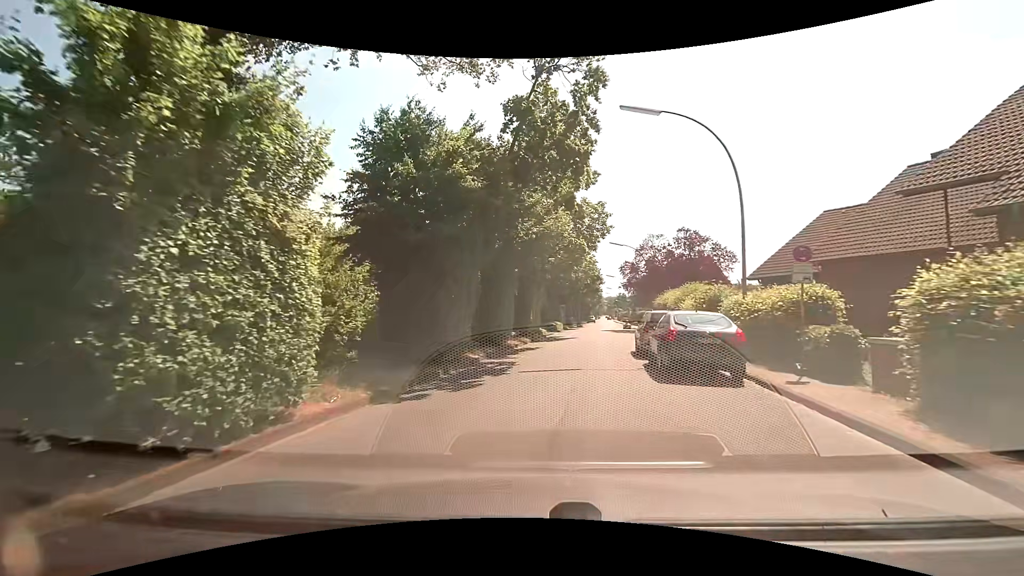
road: secondary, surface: asphalt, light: Day
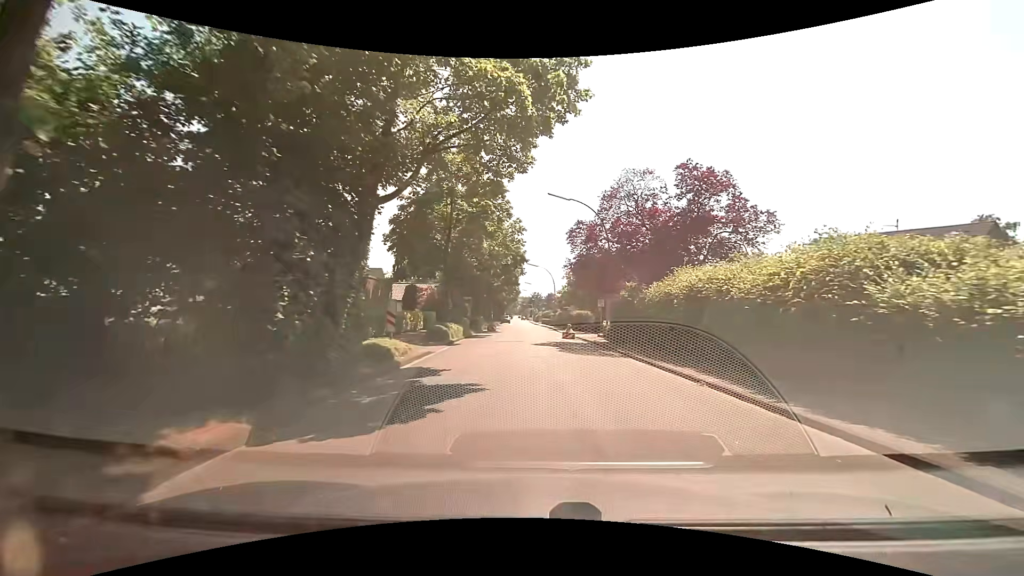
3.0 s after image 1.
(+1.6, +22.1) m; +10°
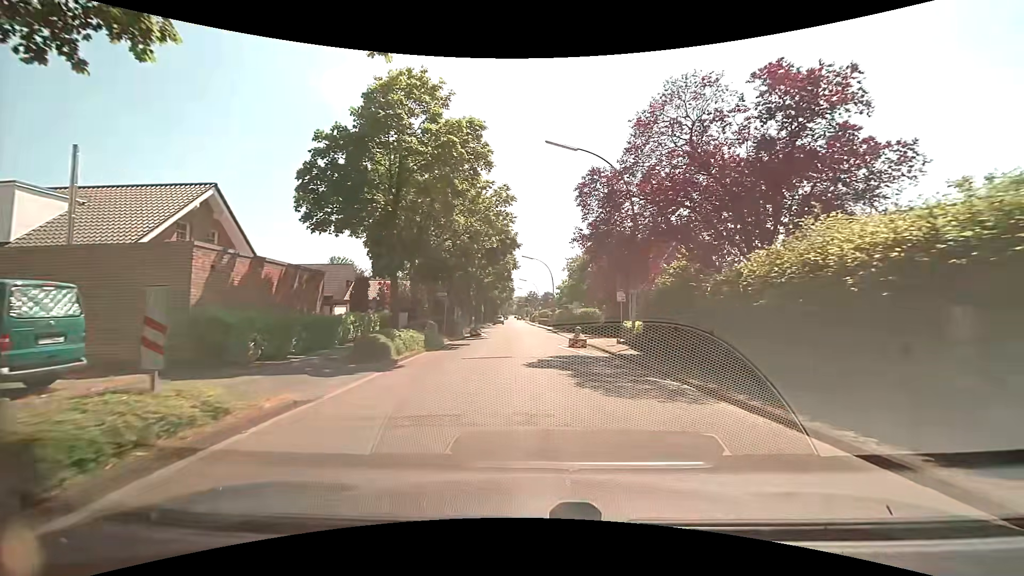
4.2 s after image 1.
(+0.1, +9.4) m; +1°
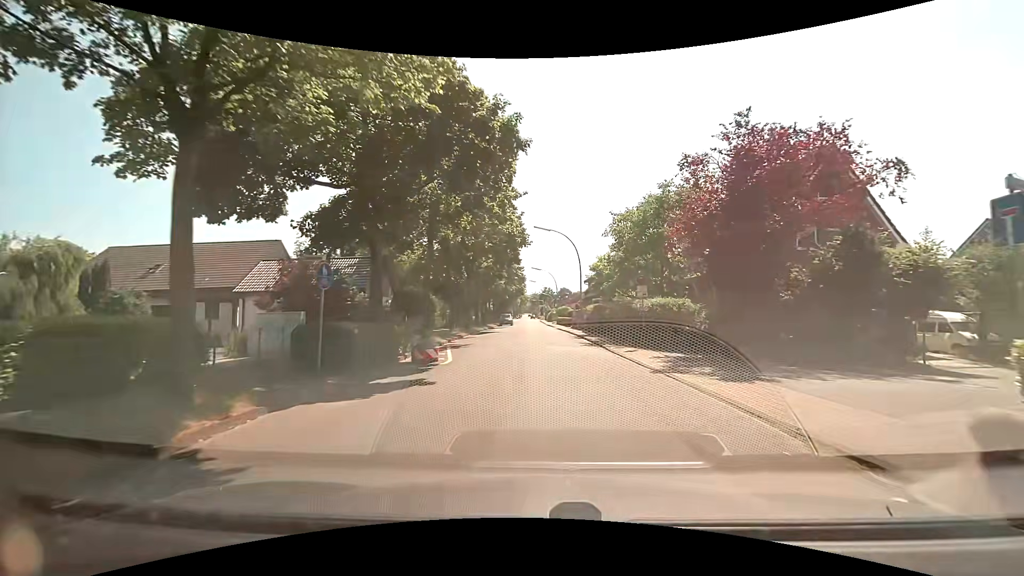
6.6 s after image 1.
(-0.4, +20.0) m; -3°
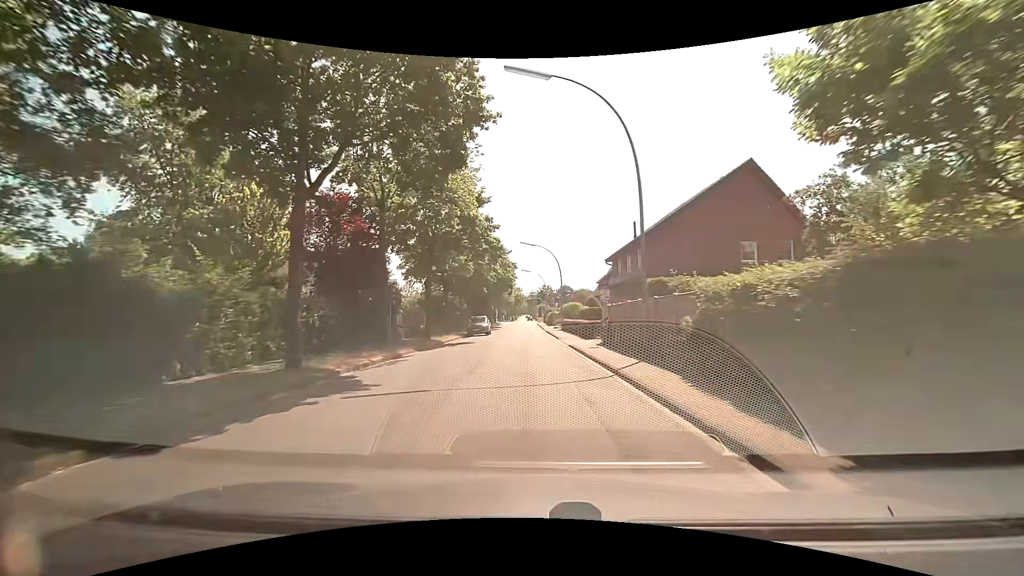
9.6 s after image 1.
(+1.1, +28.5) m; 0°
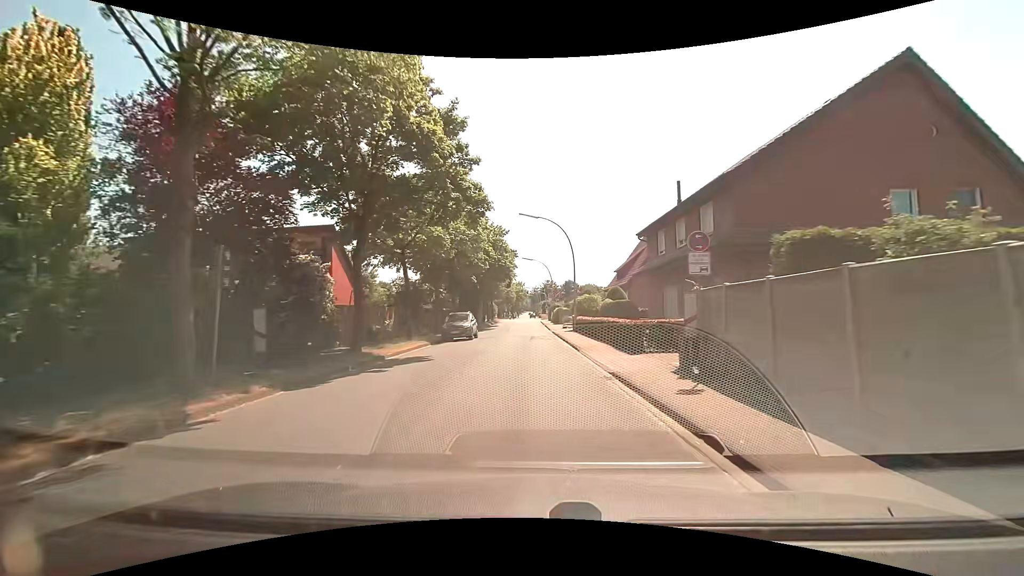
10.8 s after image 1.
(+0.1, +12.7) m; 0°
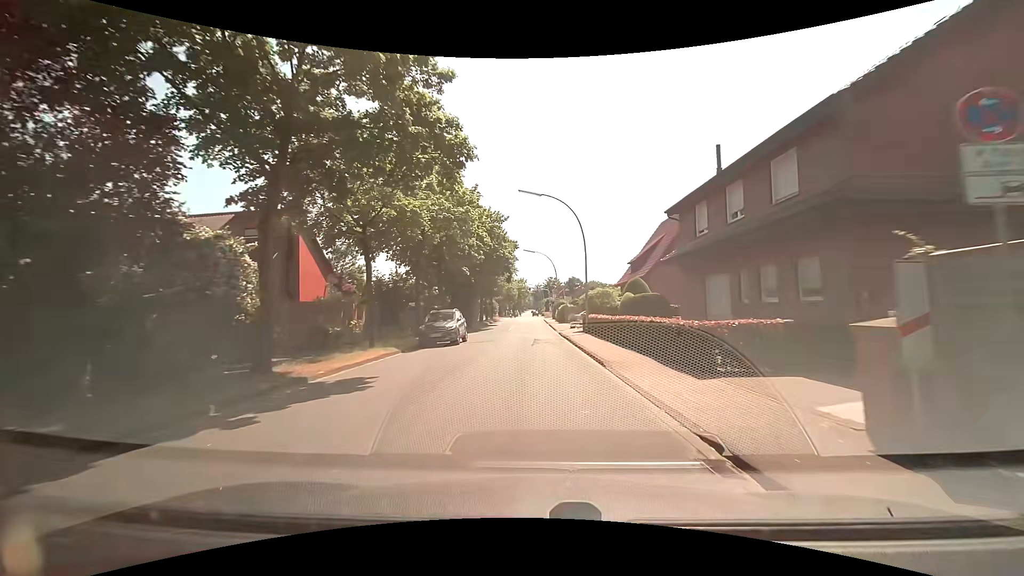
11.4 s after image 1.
(0.0, +6.4) m; -1°
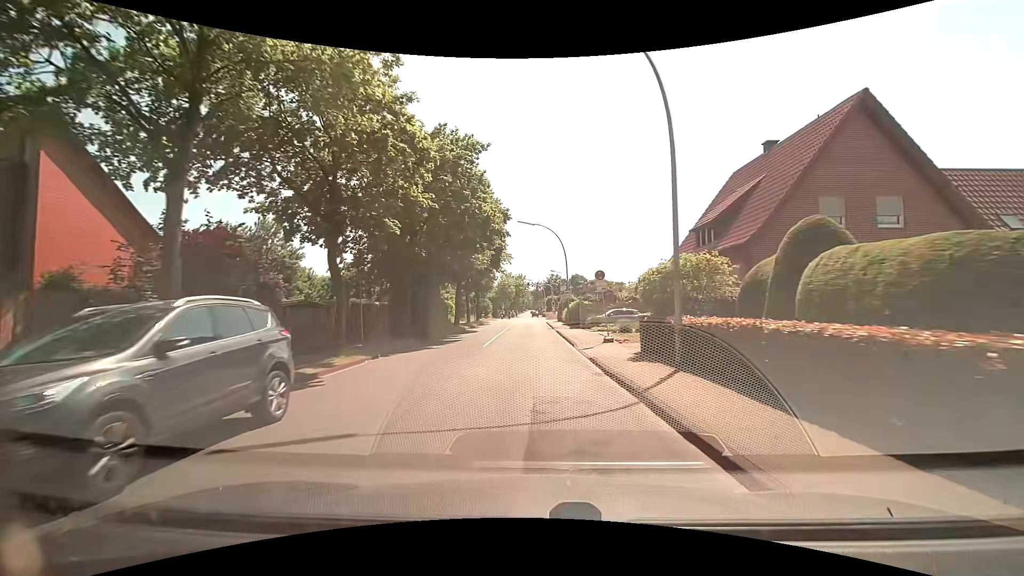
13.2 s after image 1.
(+0.1, +19.0) m; 0°
(0, +10) (0, +20) (0, +30) (0, +40) (0, +50) (0, +60) (0, +70) (0, +80) (0, +90) (0, +100) m
